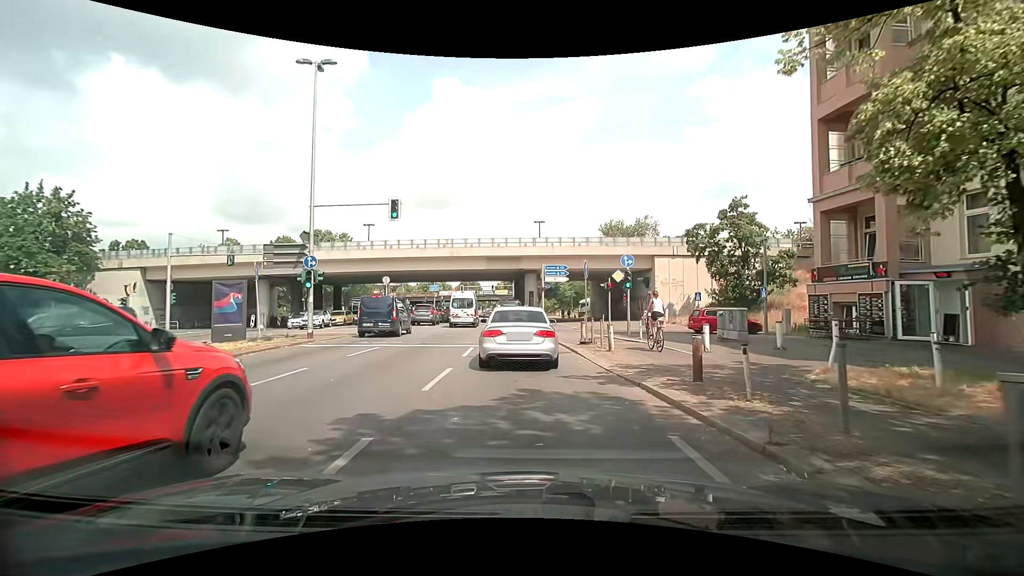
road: primary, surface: asphalt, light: Day
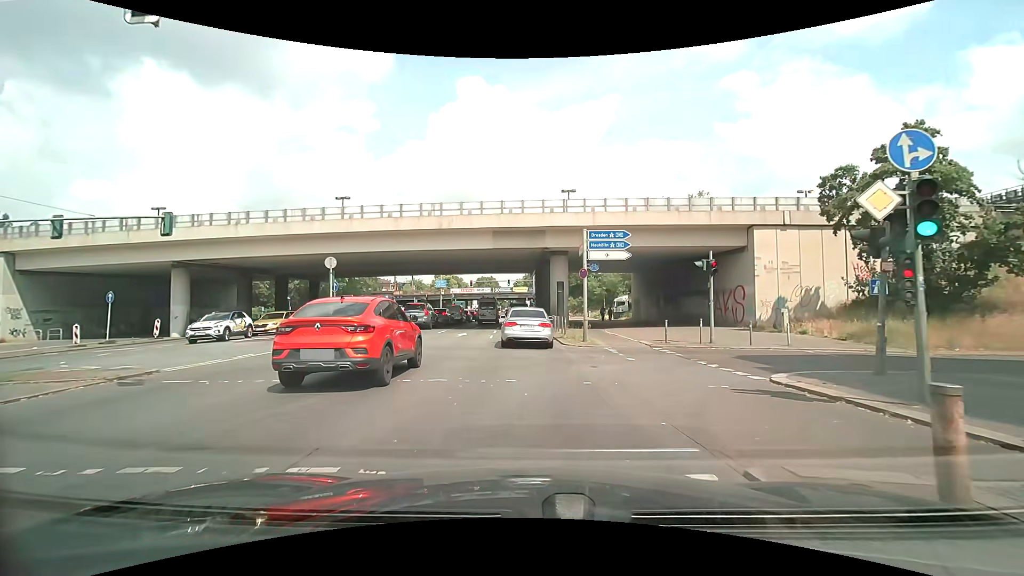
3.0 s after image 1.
(+0.2, +15.8) m; -1°
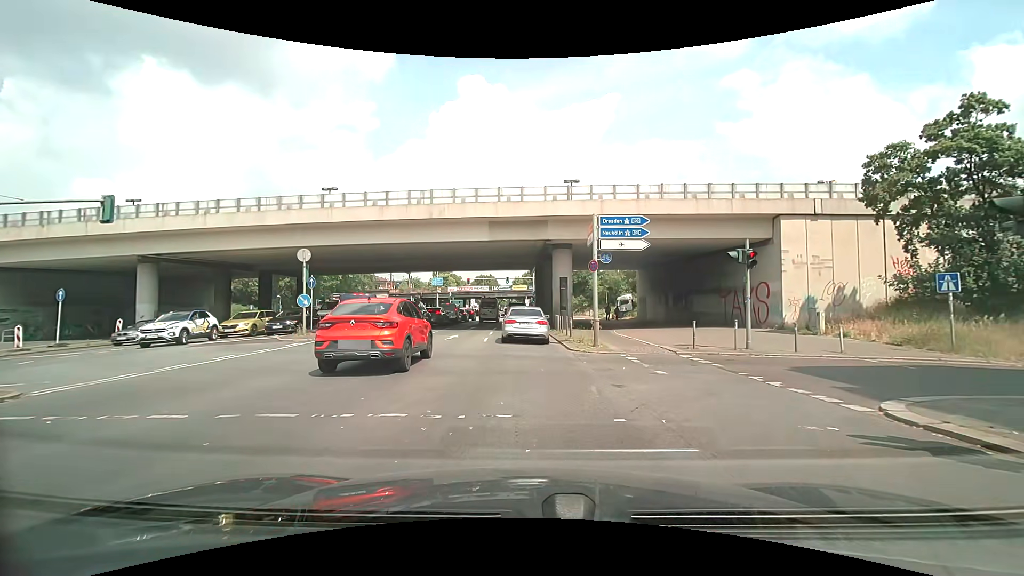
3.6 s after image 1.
(0.0, +3.0) m; +1°
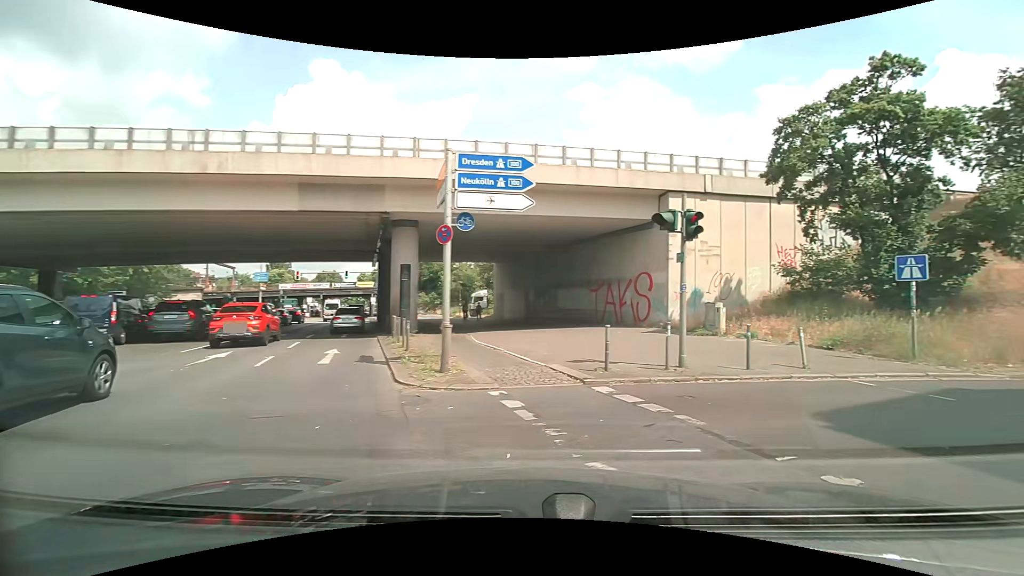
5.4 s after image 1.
(+0.5, +7.1) m; +16°
